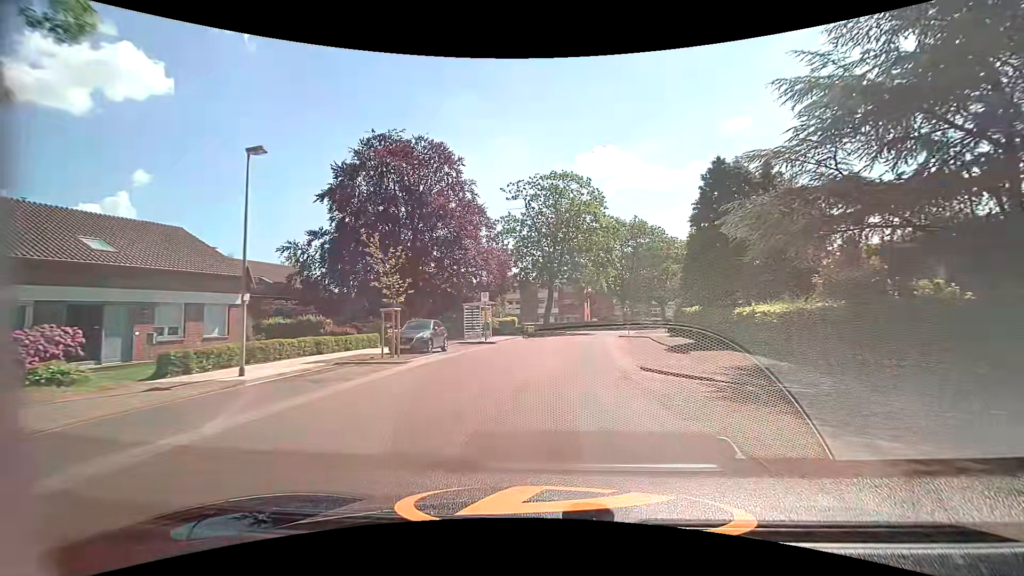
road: tertiary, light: Day
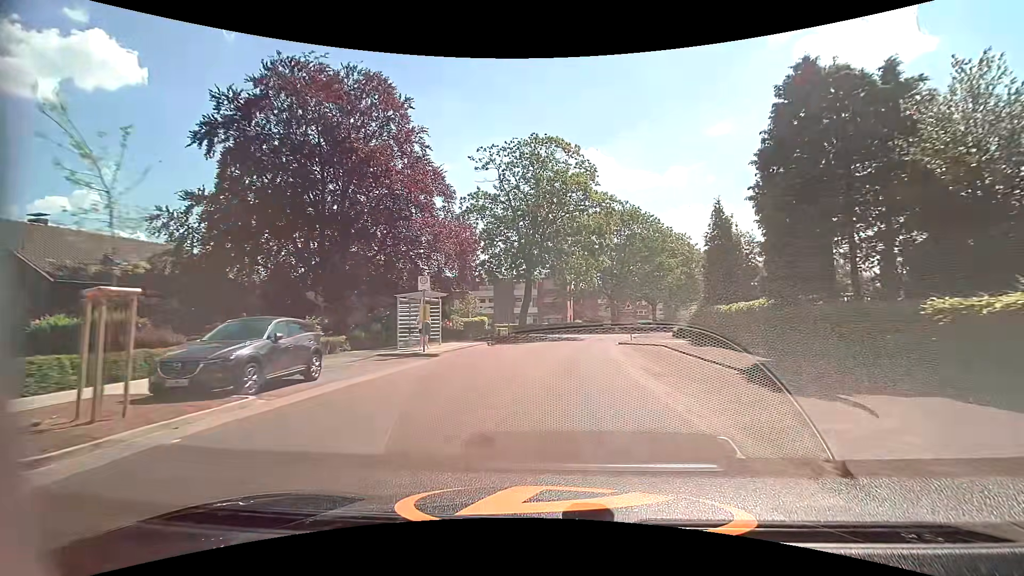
(+0.3, +11.8) m; +3°
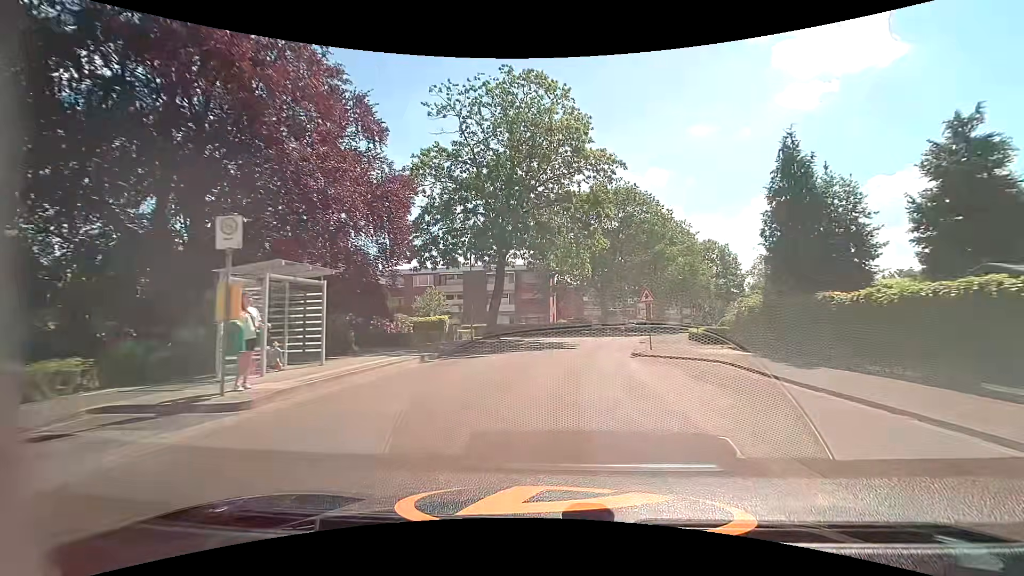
(+0.2, +12.1) m; +2°
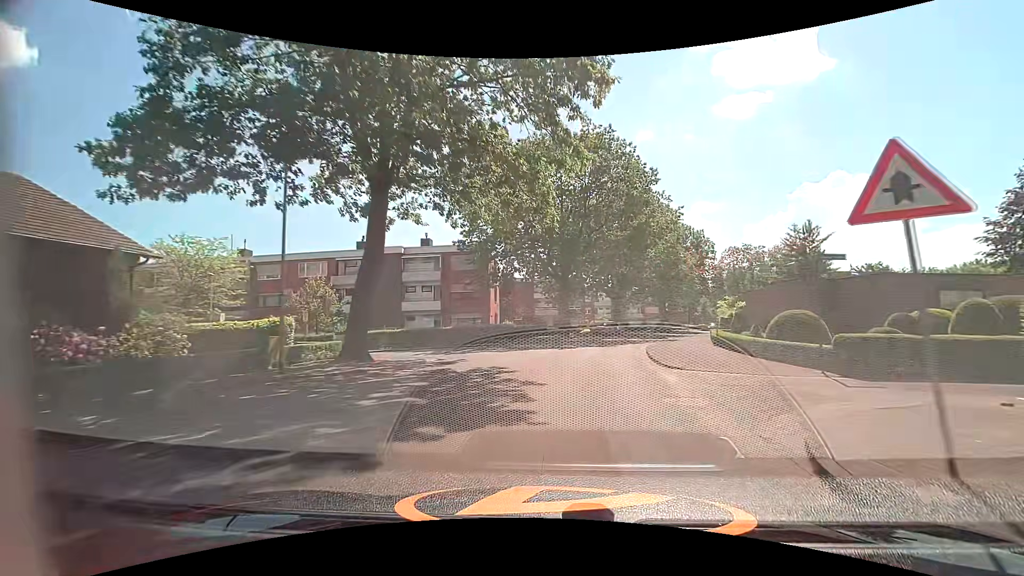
(+0.9, +18.5) m; +6°
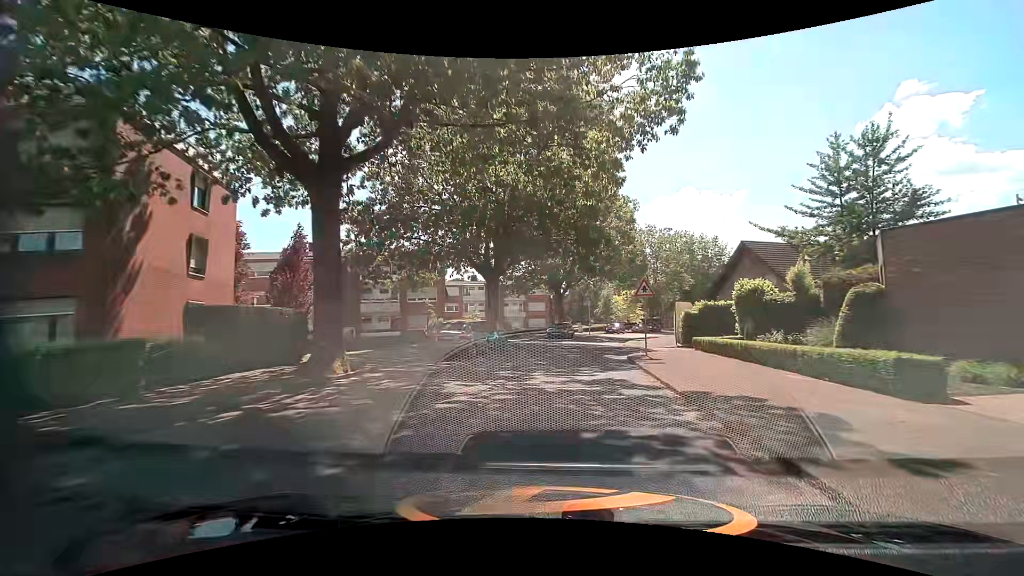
(+3.8, +30.1) m; +14°
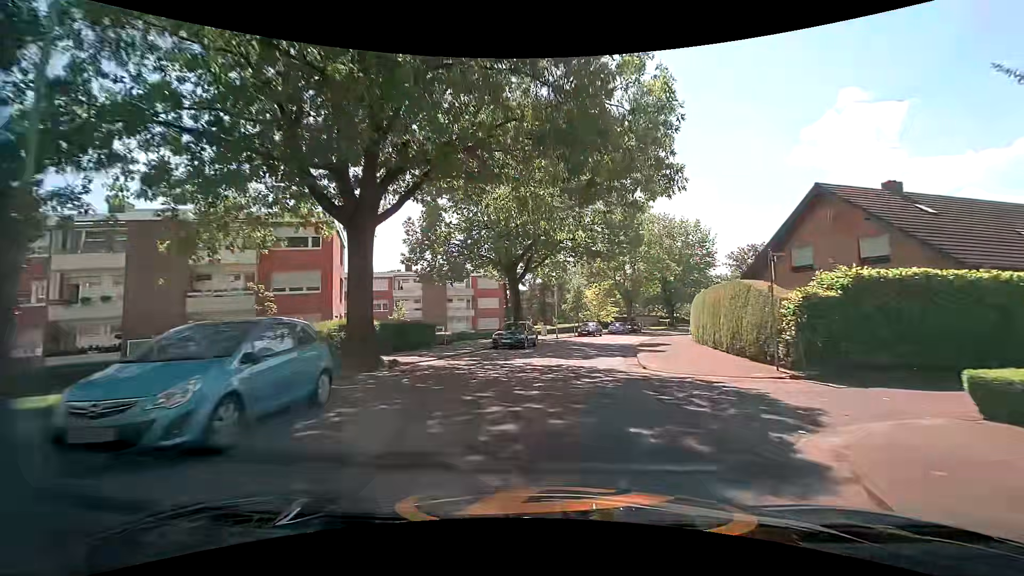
(+0.7, +18.0) m; +5°
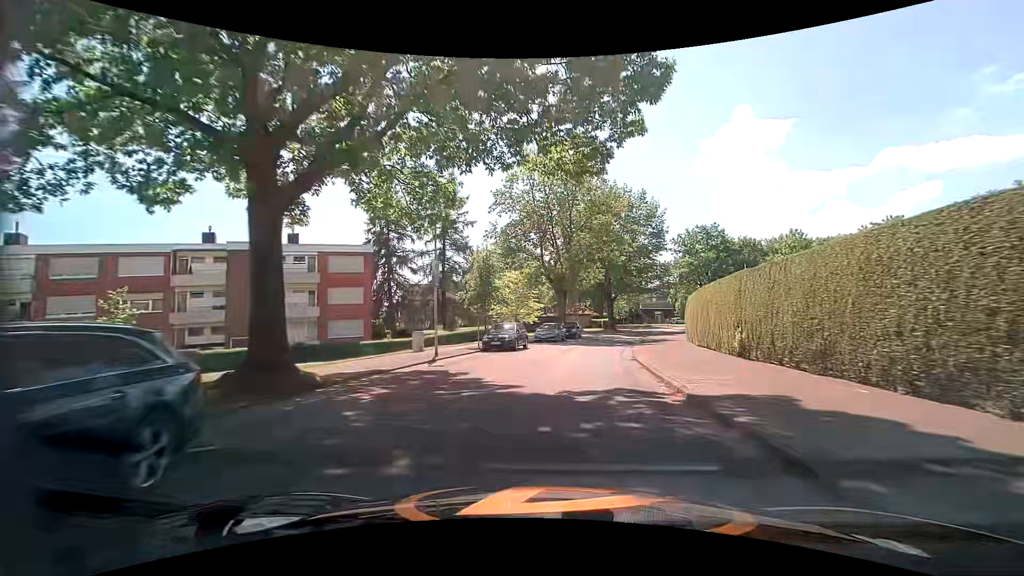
(+1.6, +24.7) m; +9°
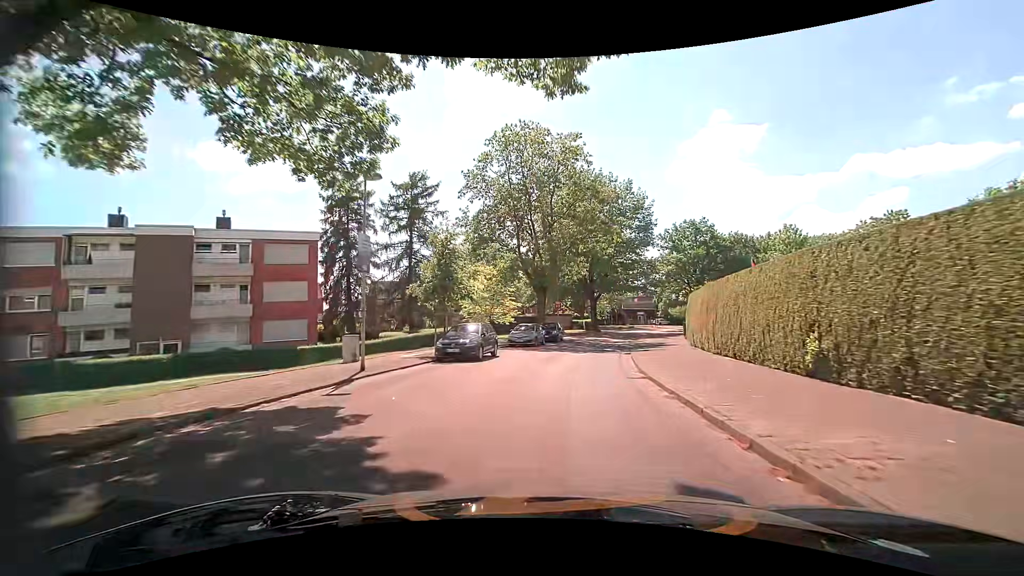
(+0.2, +6.3) m; +3°
(0, +10) (+1, +20) (+3, +30) (+5, +40) (+7, +49) (+10, +59) (+14, +68) (+18, +77) (+23, +86) (+29, +94) m
